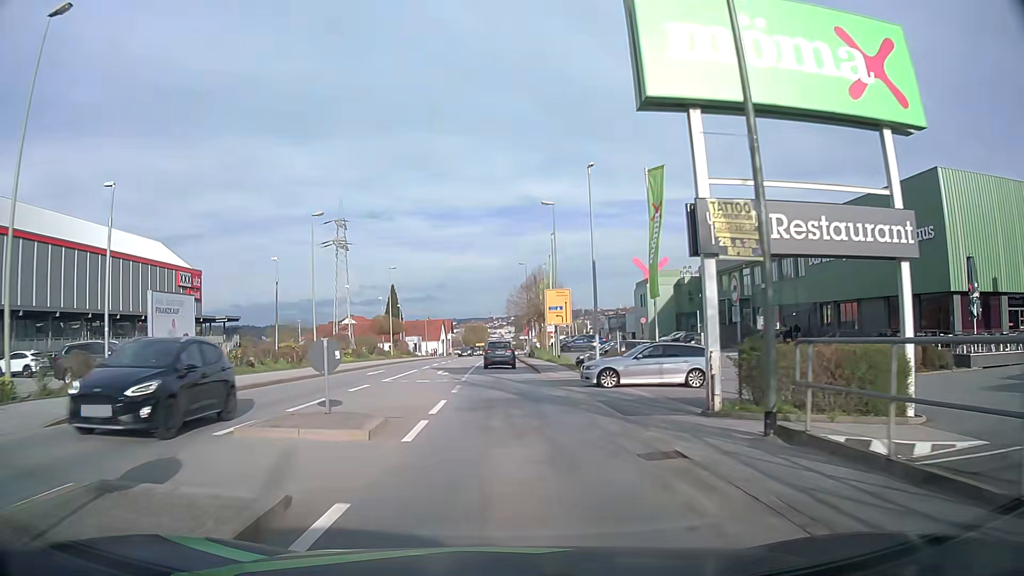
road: tertiary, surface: asphalt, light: Day
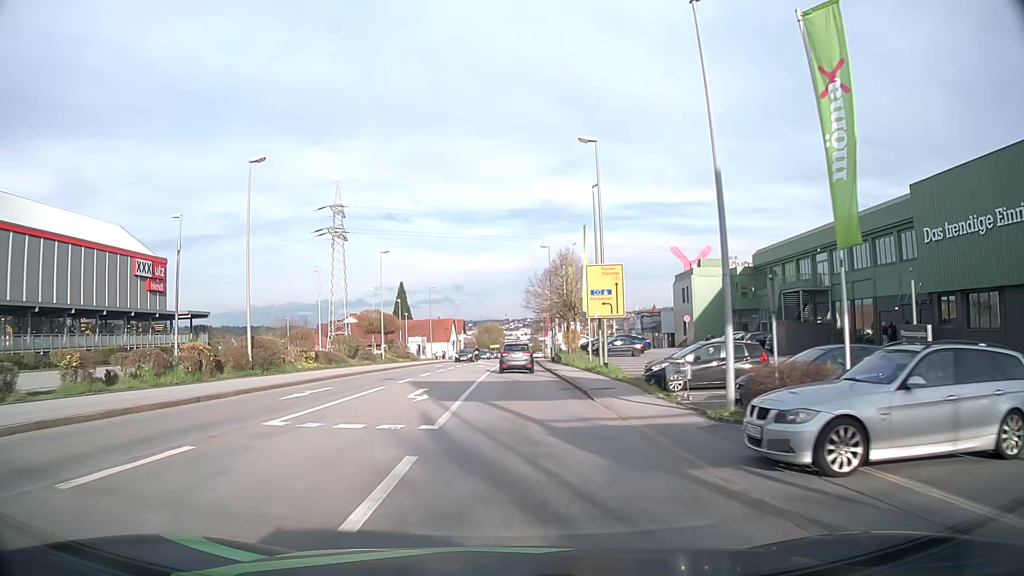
(-0.2, +14.1) m; -2°
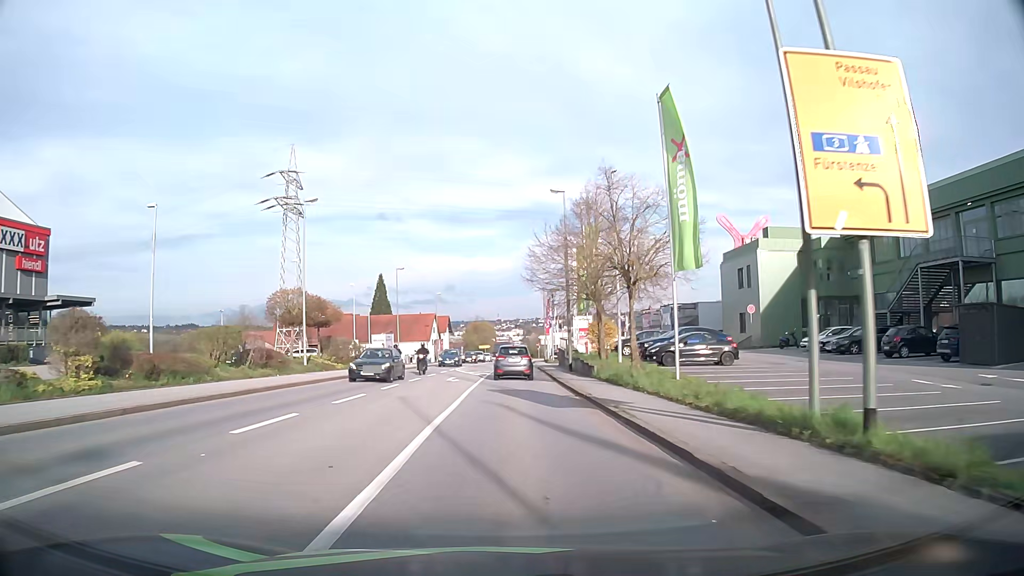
(+0.2, +21.7) m; +1°
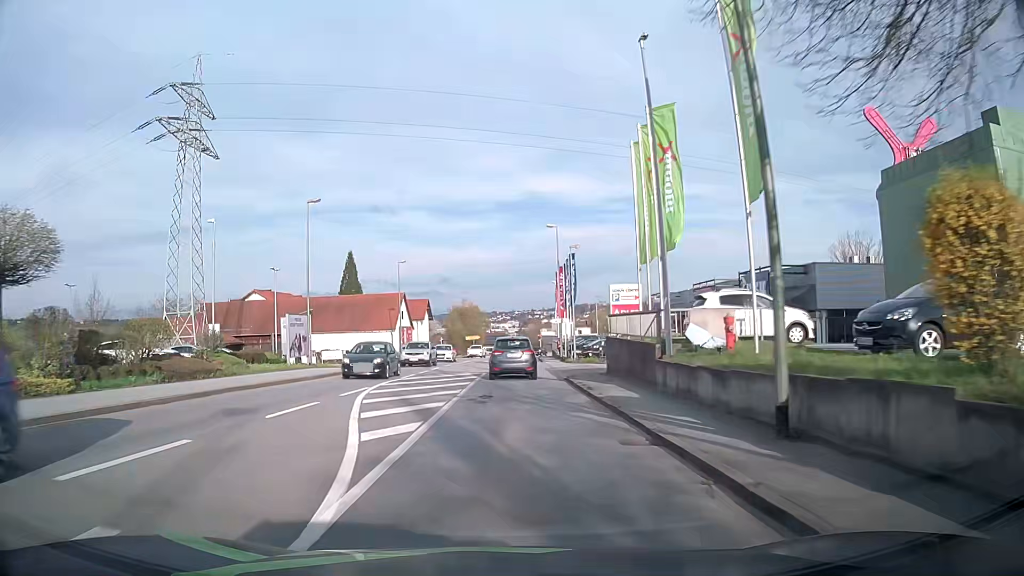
(0.0, +29.6) m; +1°
